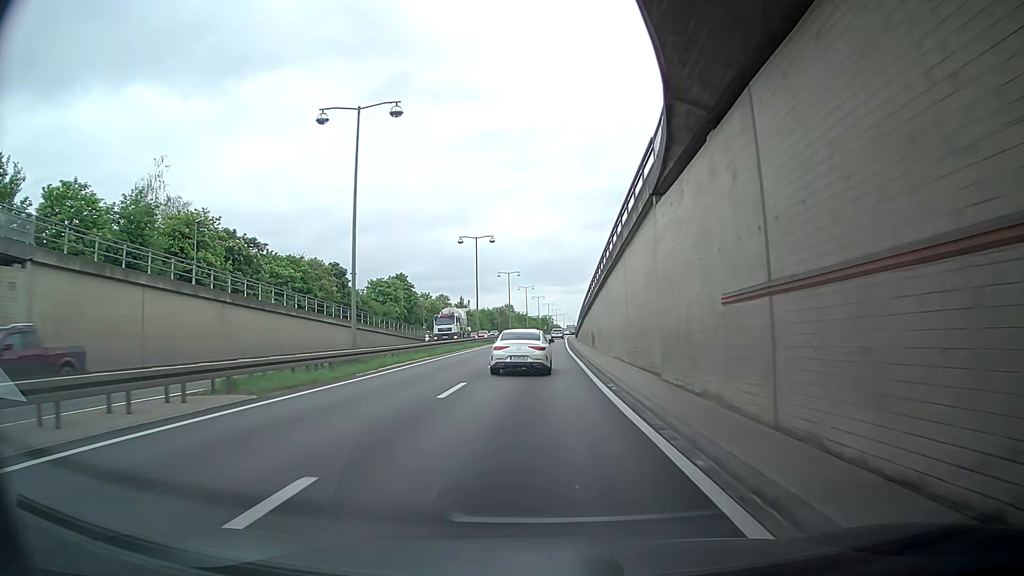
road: trunk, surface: asphalt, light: Day
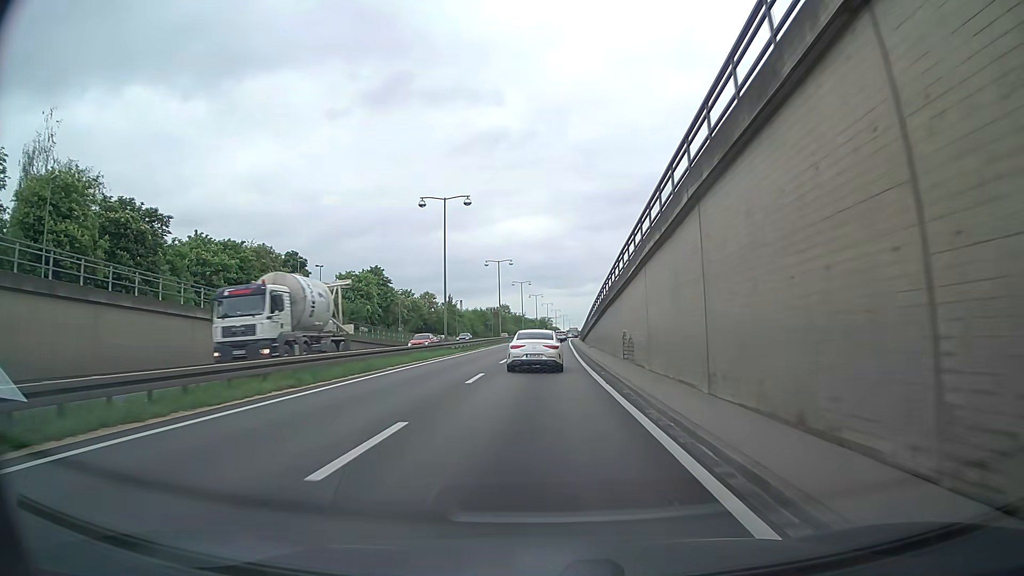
(-0.5, +19.9) m; -2°
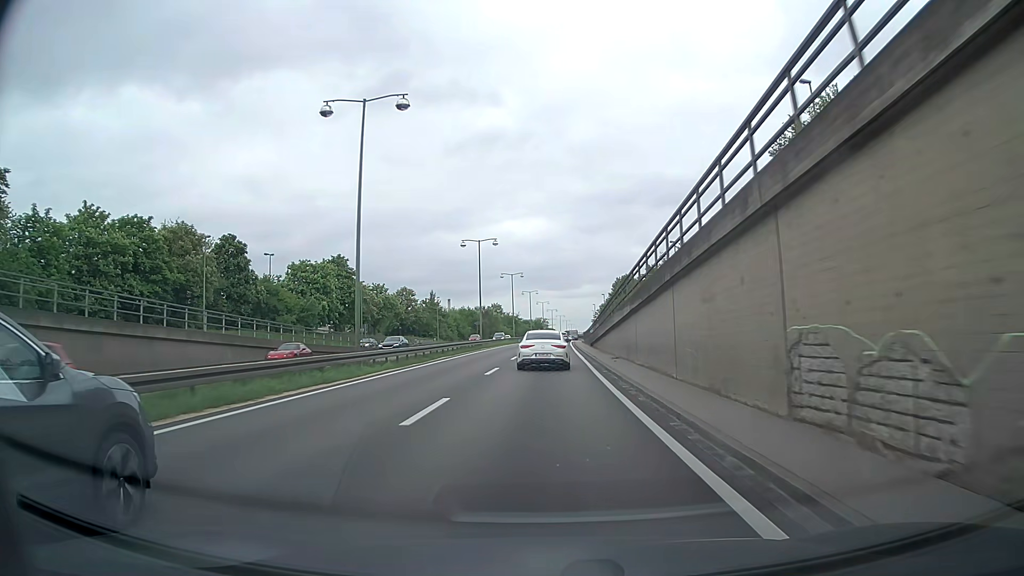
(+0.1, +20.0) m; 0°
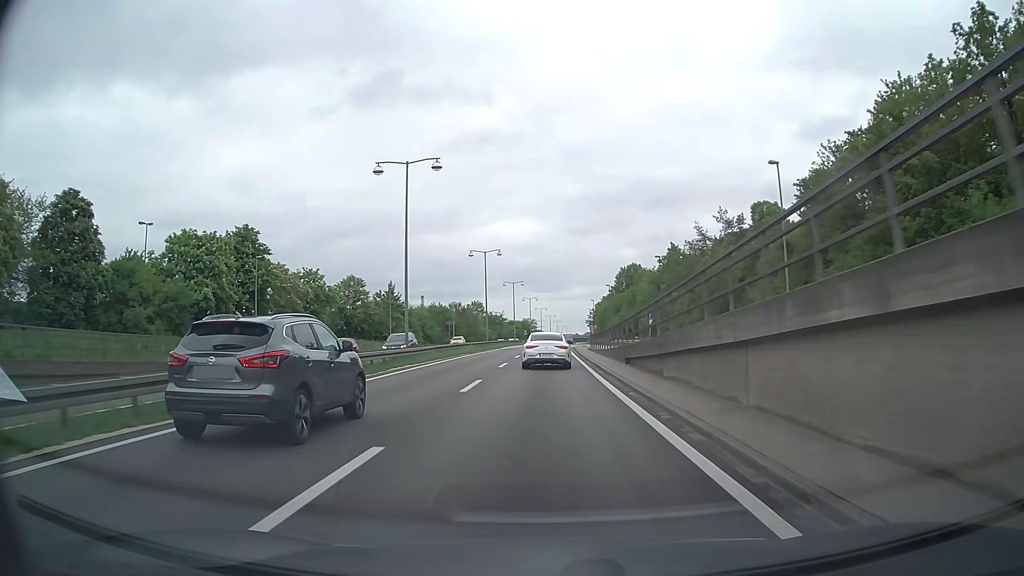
(+0.2, +30.1) m; +1°
